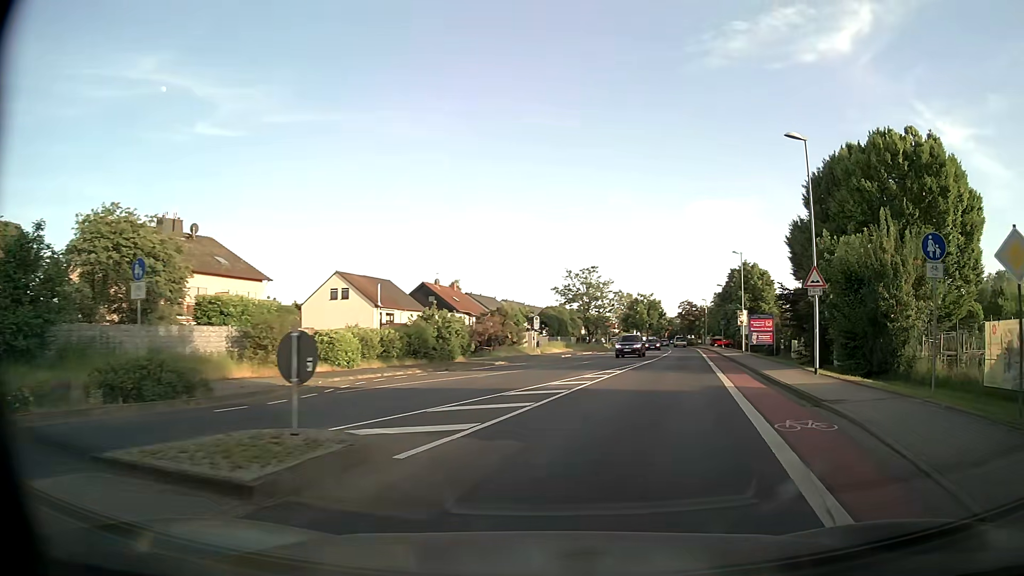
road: tertiary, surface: asphalt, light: Day
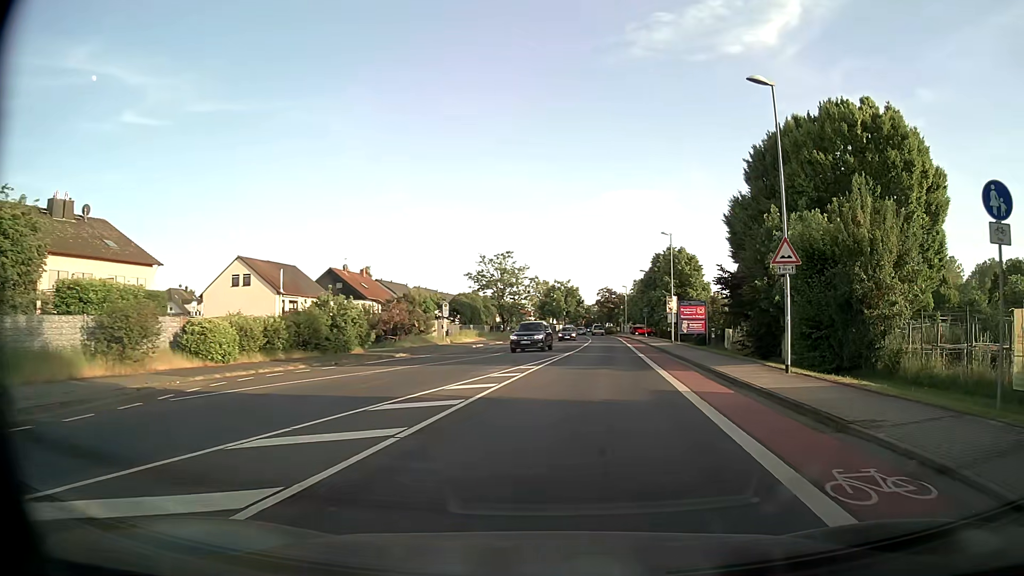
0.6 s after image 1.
(+0.3, +5.0) m; +7°
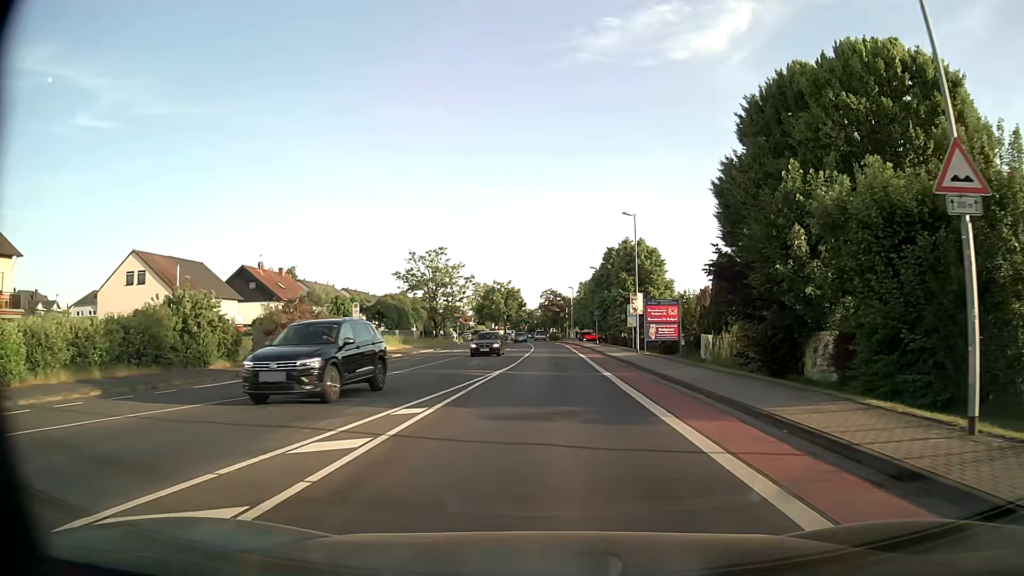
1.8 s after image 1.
(+0.8, +11.0) m; +5°
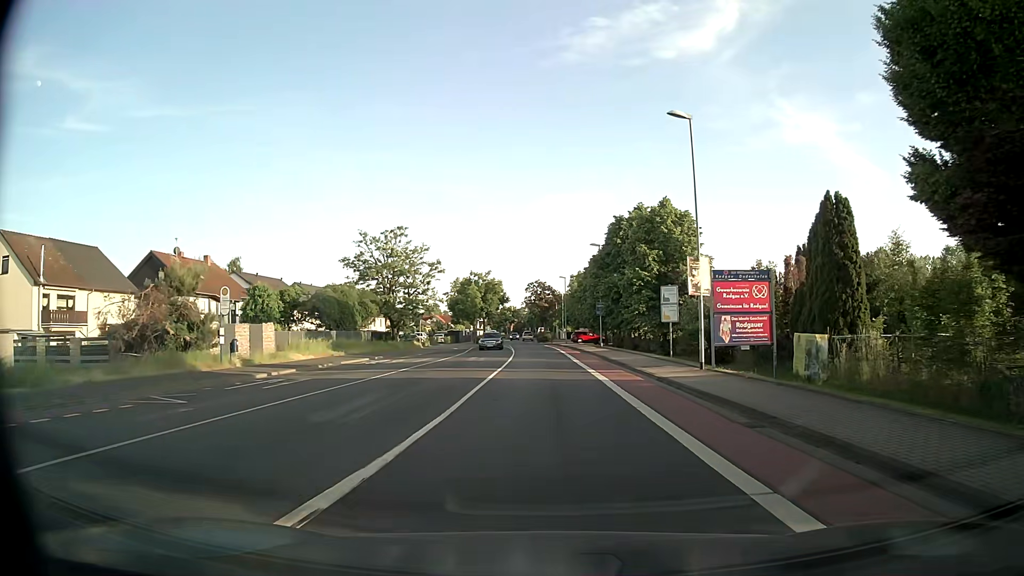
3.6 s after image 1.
(+0.2, +18.9) m; +1°
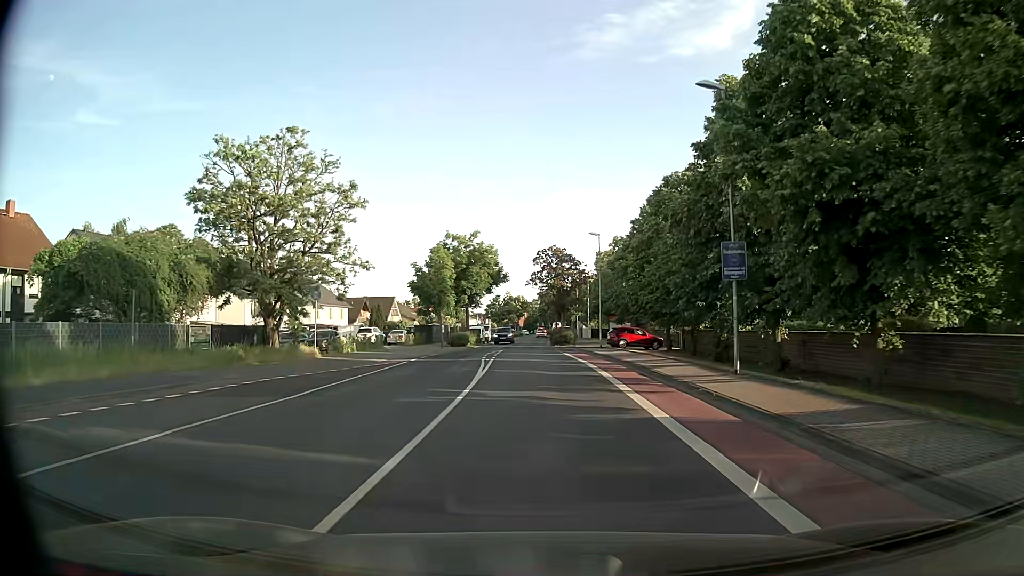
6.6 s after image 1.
(-0.3, +35.2) m; -1°
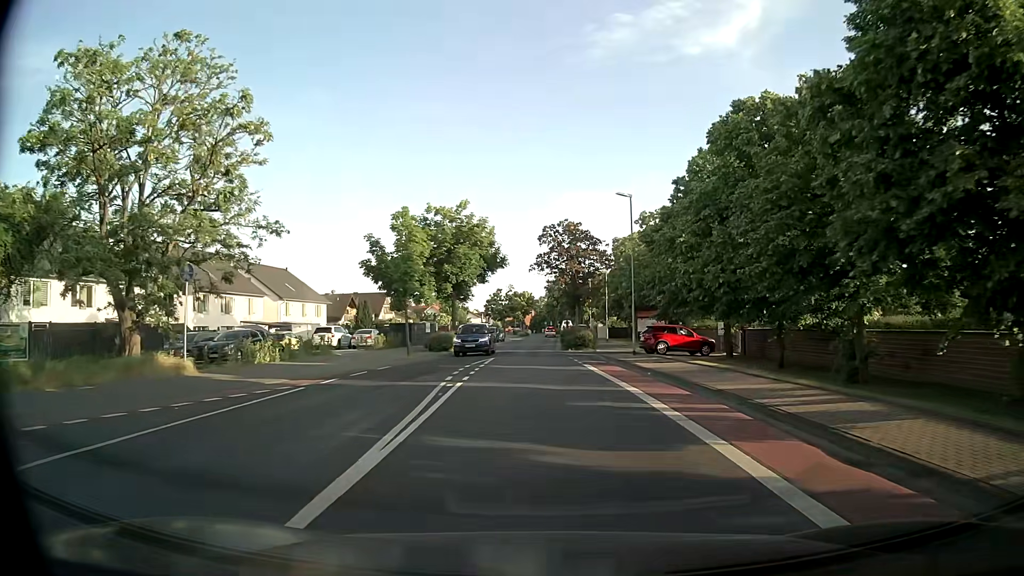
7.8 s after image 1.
(-0.1, +14.1) m; 0°
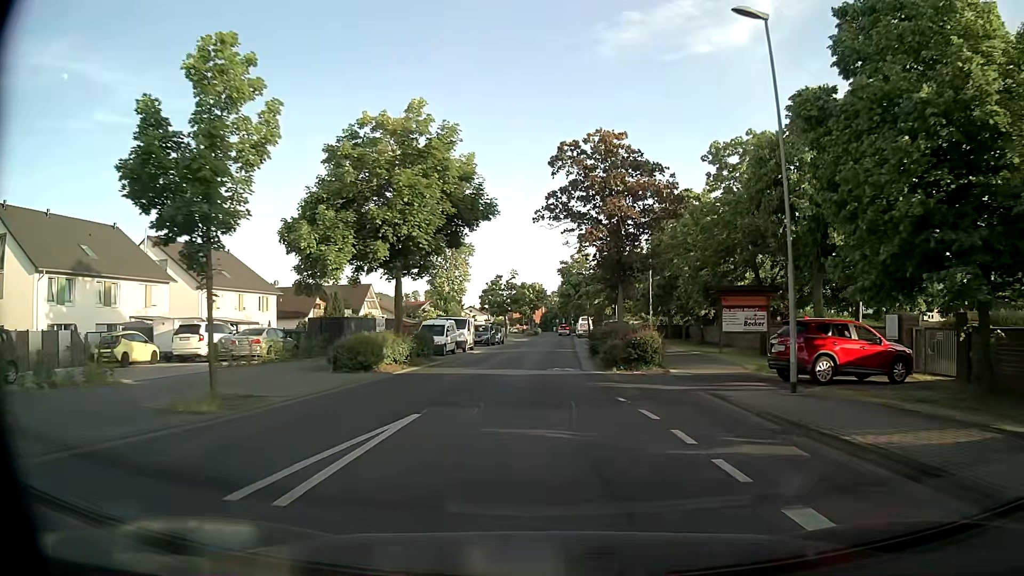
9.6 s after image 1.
(-0.3, +21.0) m; -1°
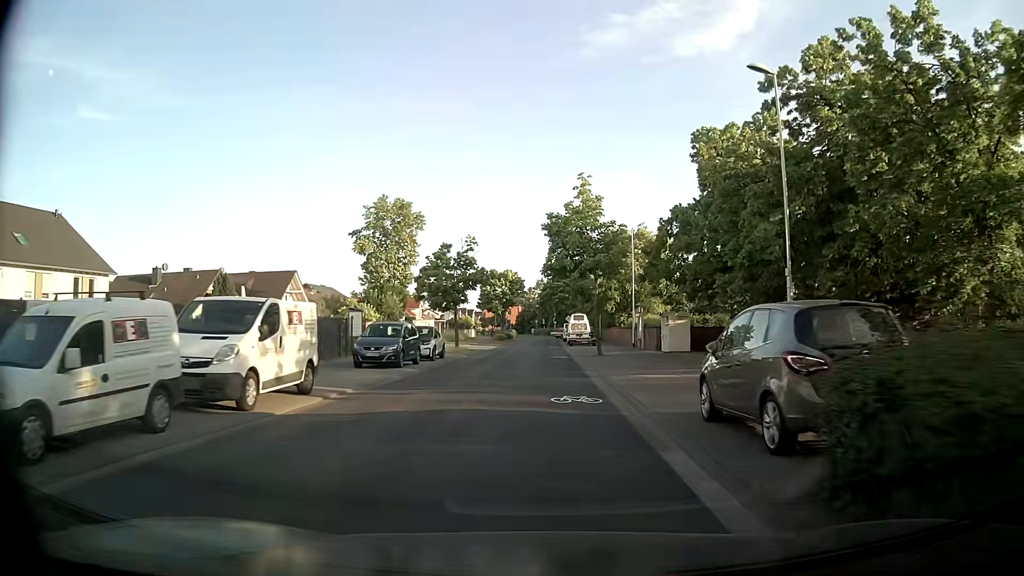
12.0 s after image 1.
(+0.2, +27.3) m; +3°
(0, +10) (0, +20) (0, +30) (0, +40) (-1, +50) (-1, +60) (-1, +70) (-1, +80) (0, +90) (-1, +100) m
